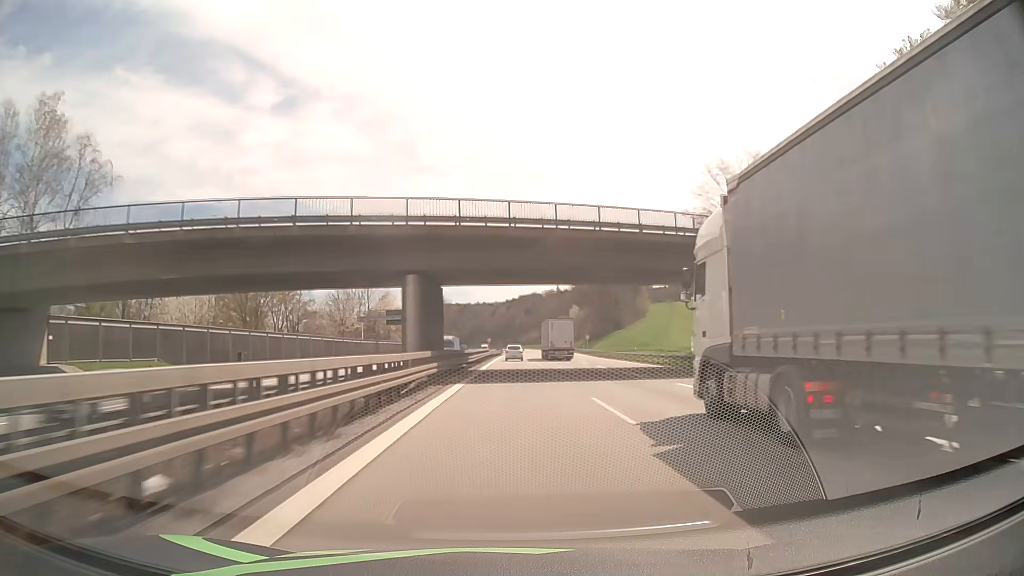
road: motorway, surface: asphalt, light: Day
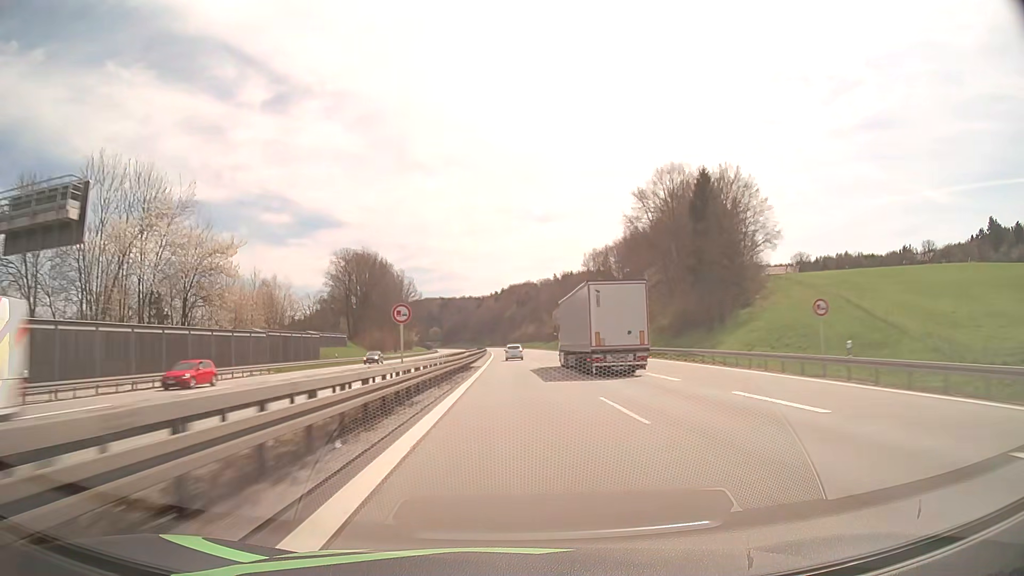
(+0.4, +89.8) m; +1°
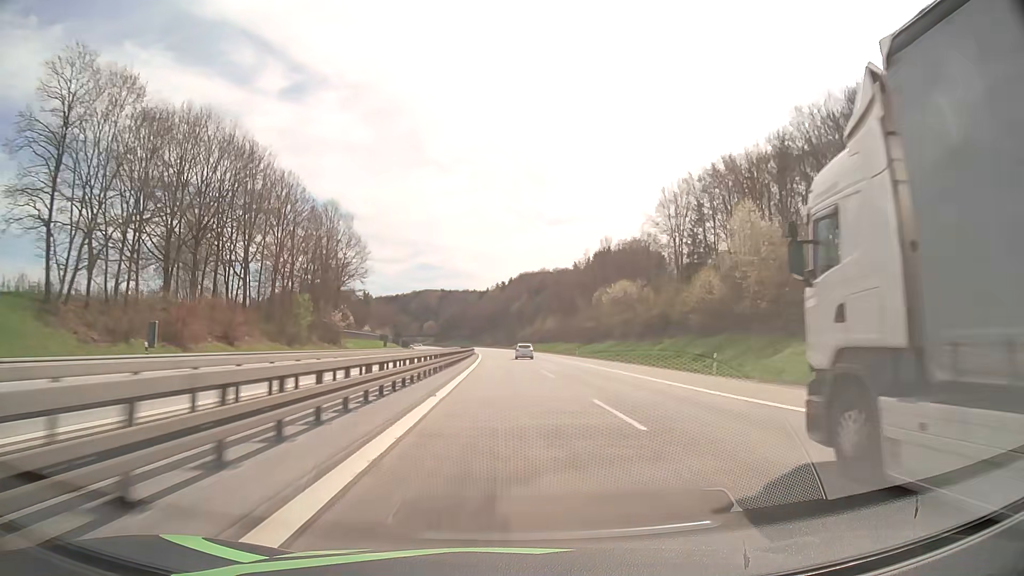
(-0.2, +90.8) m; 0°
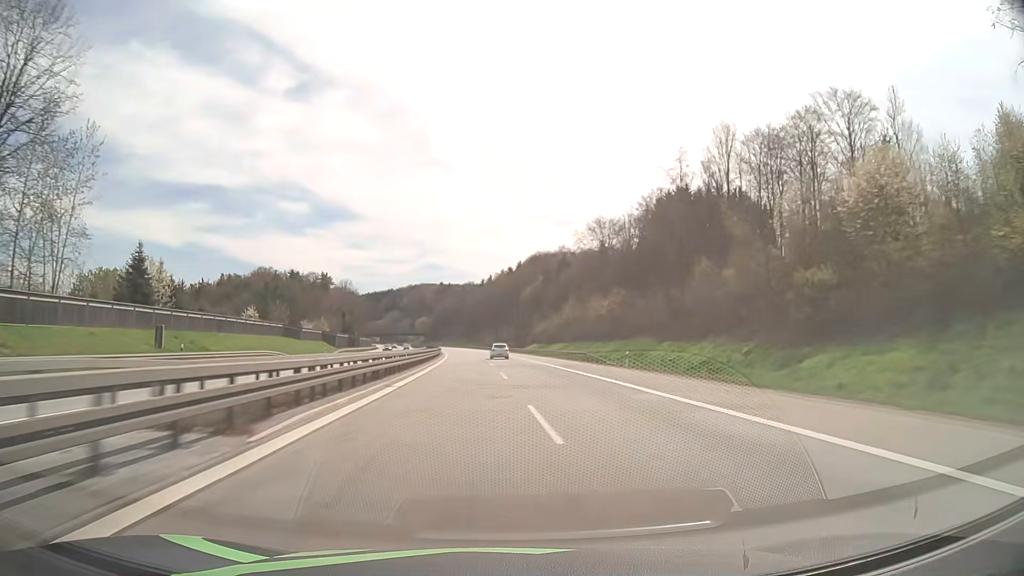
(-0.5, +90.9) m; 0°
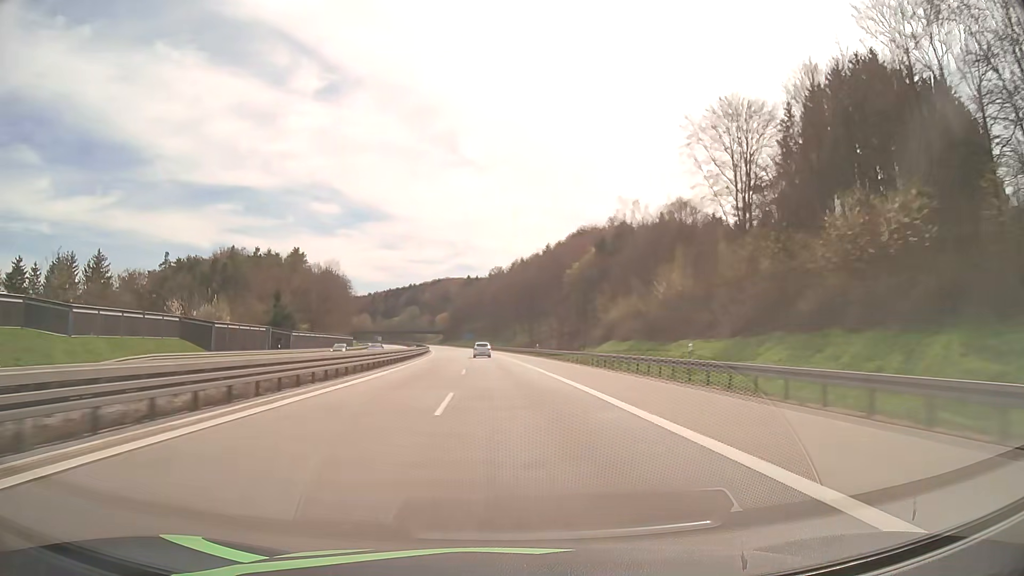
(-1.1, +68.1) m; -2°
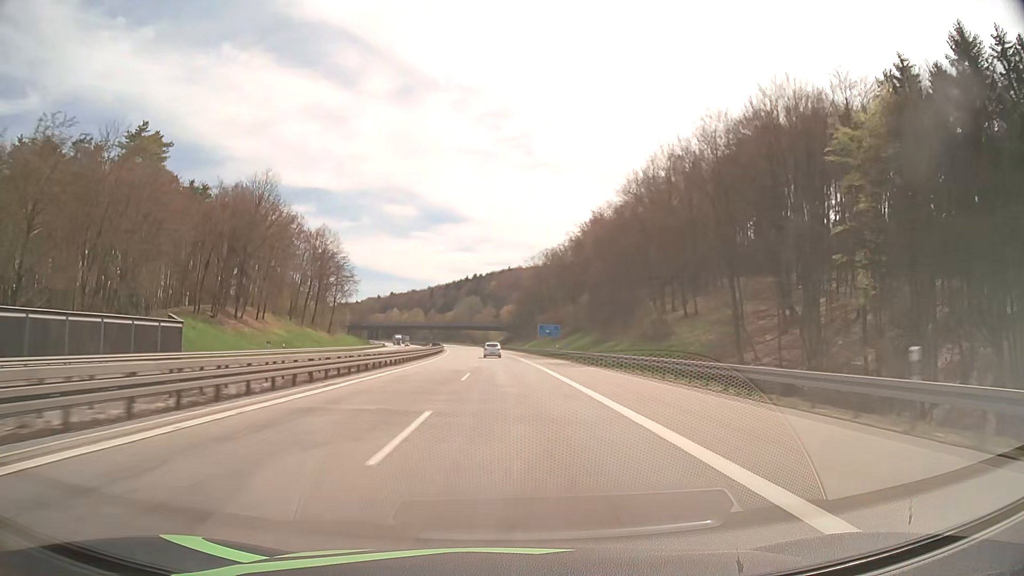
(-6.8, +113.0) m; -7°
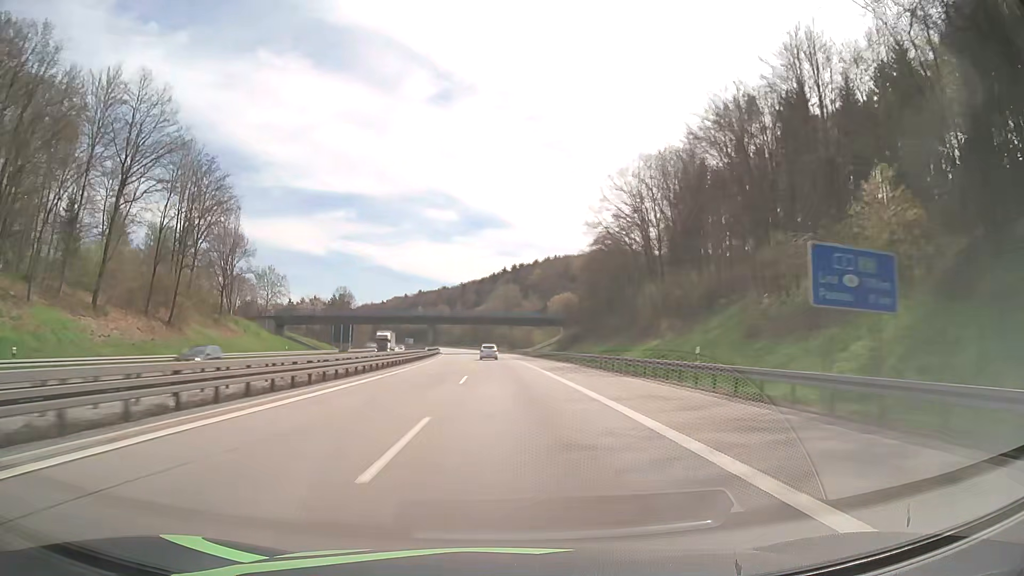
(-2.8, +90.6) m; -3°
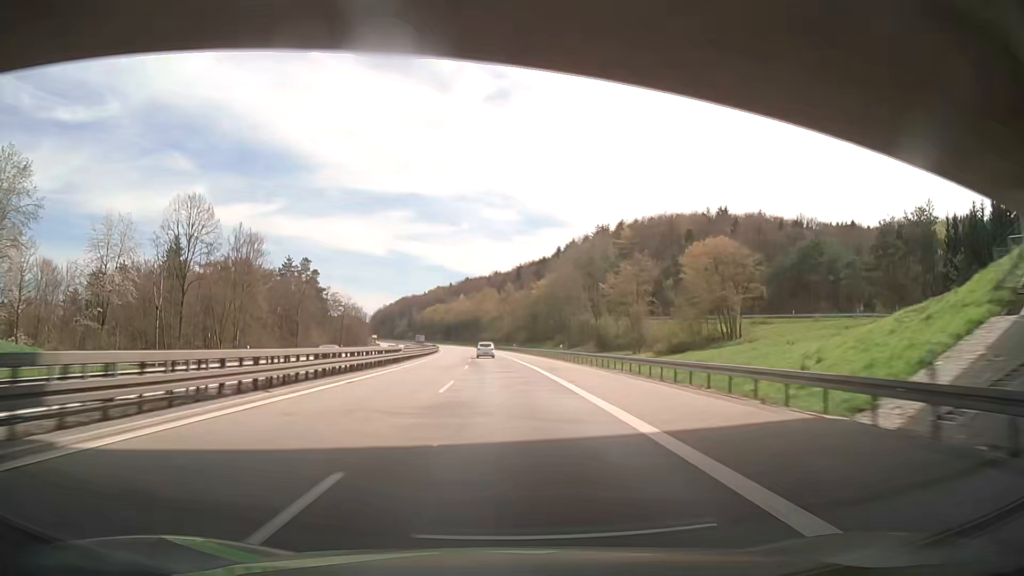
(-5.0, +113.6) m; -5°
(0, +10) (0, +20) (0, +30) (-1, +40) (-1, +50) (-1, +60) (-2, +70) (-3, +80) (-3, +90) (-4, +100) m
